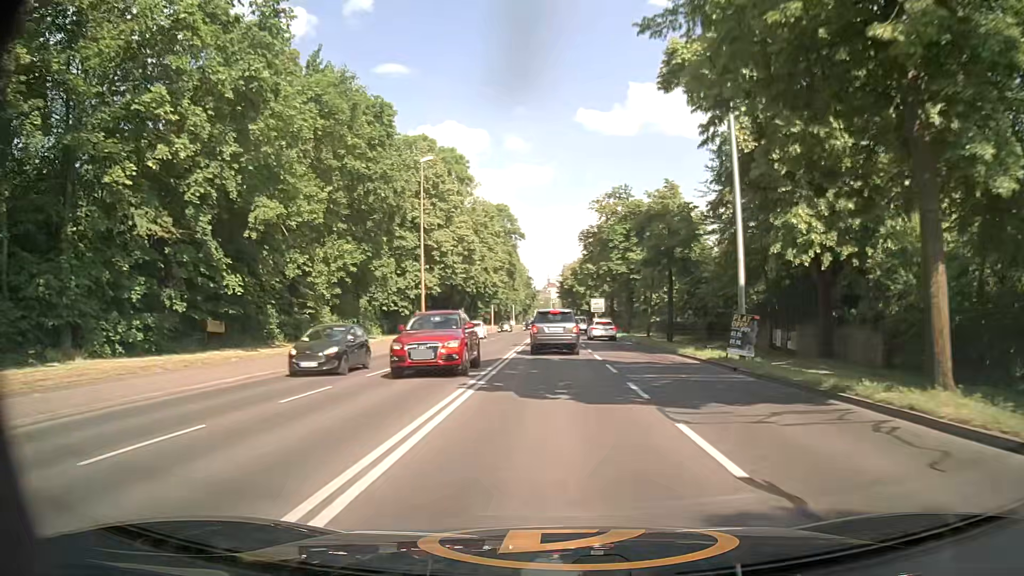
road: primary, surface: asphalt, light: Day
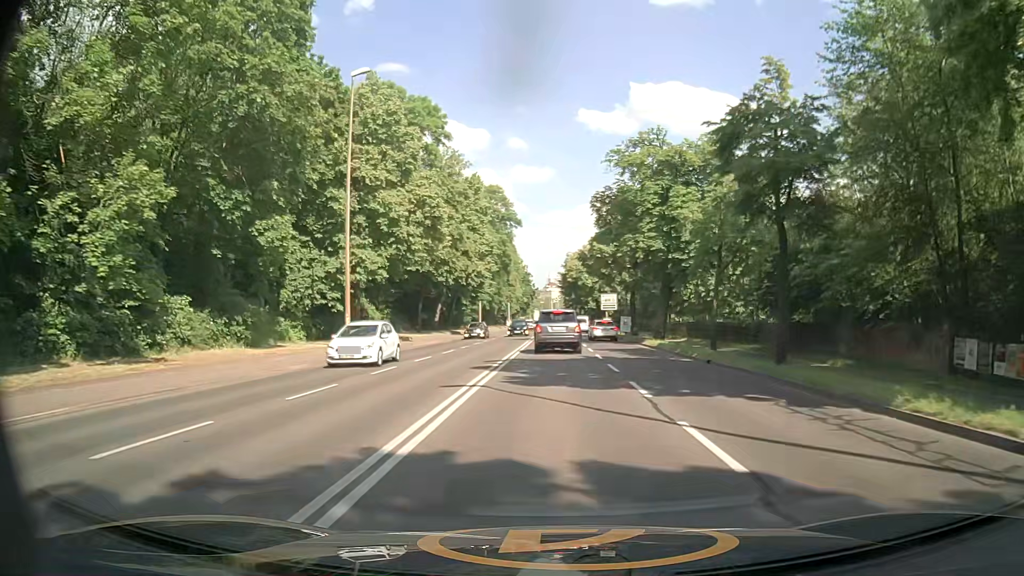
(-0.1, +17.7) m; 0°
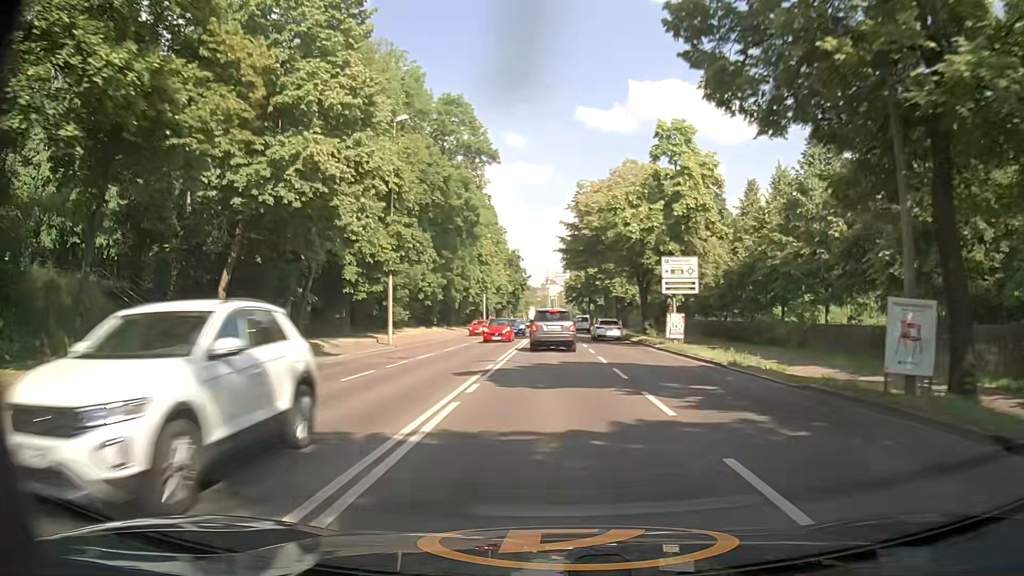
(+0.2, +44.3) m; +1°
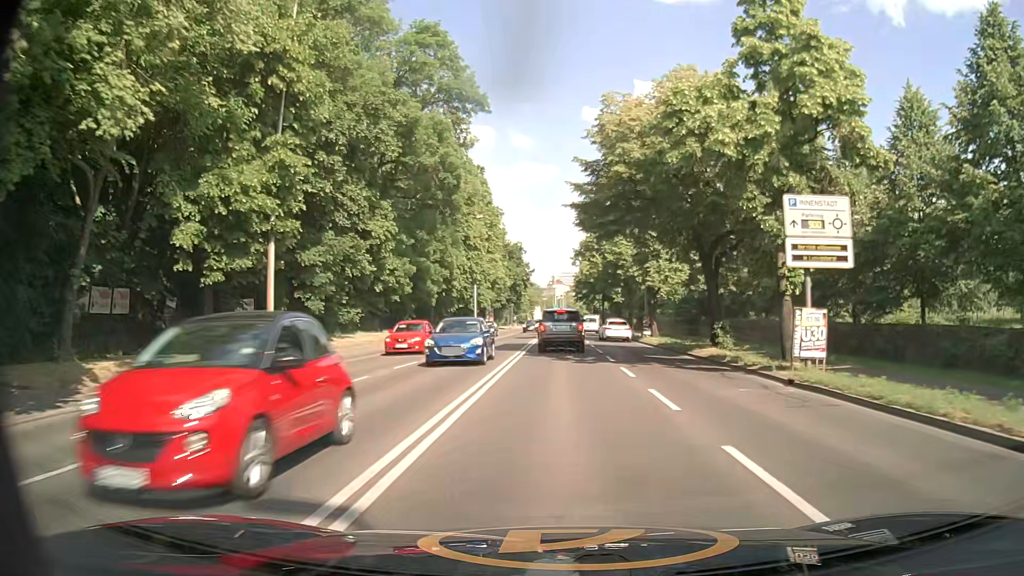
(-0.4, +17.1) m; -2°
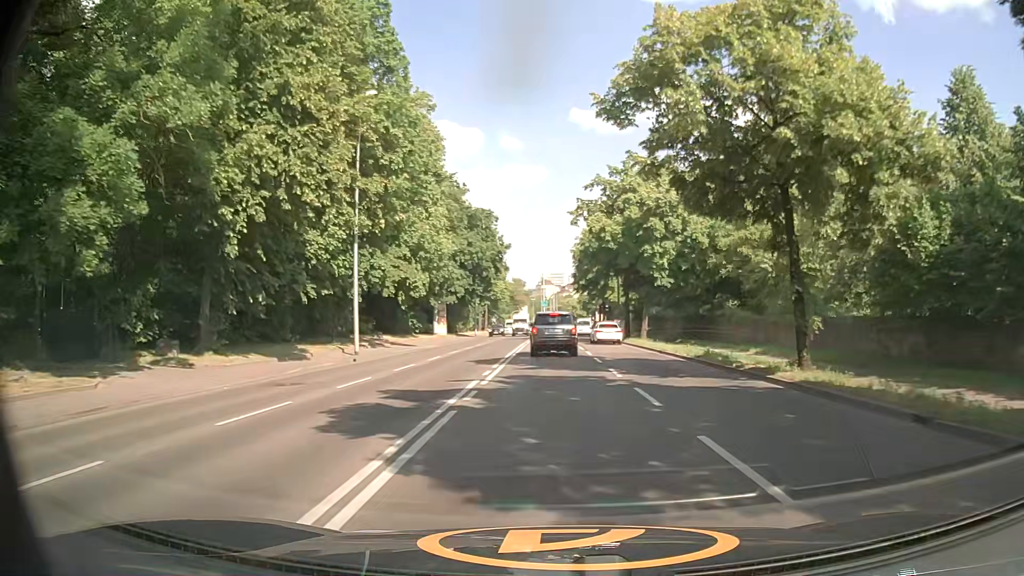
(+0.4, +41.0) m; 0°
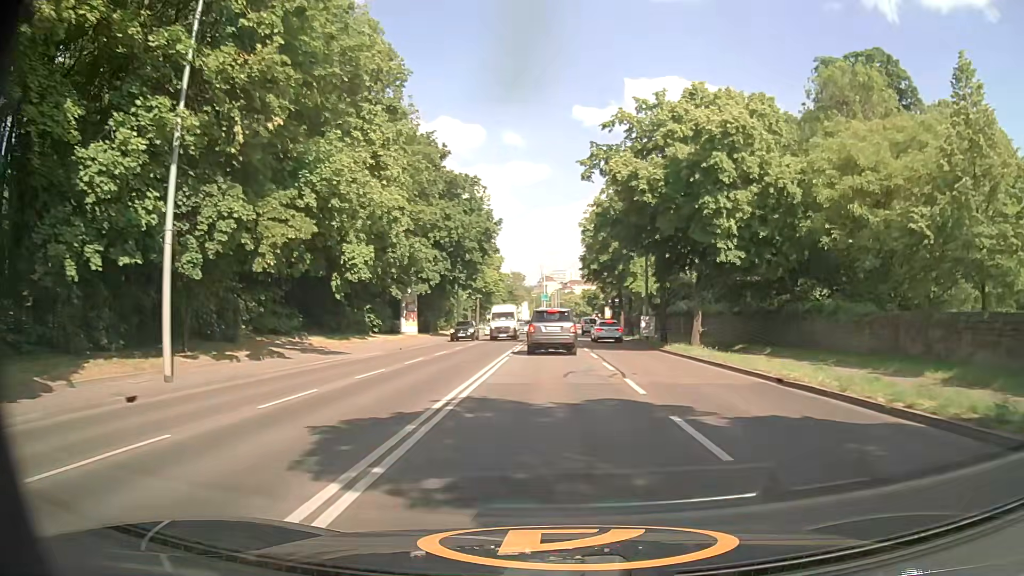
(+0.2, +16.4) m; +1°
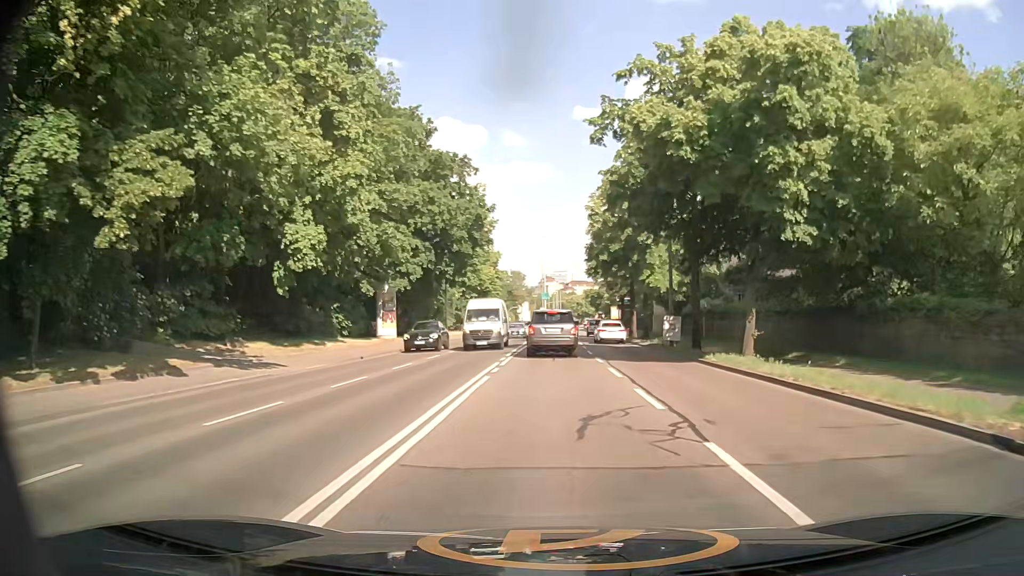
(0.0, +8.0) m; 0°
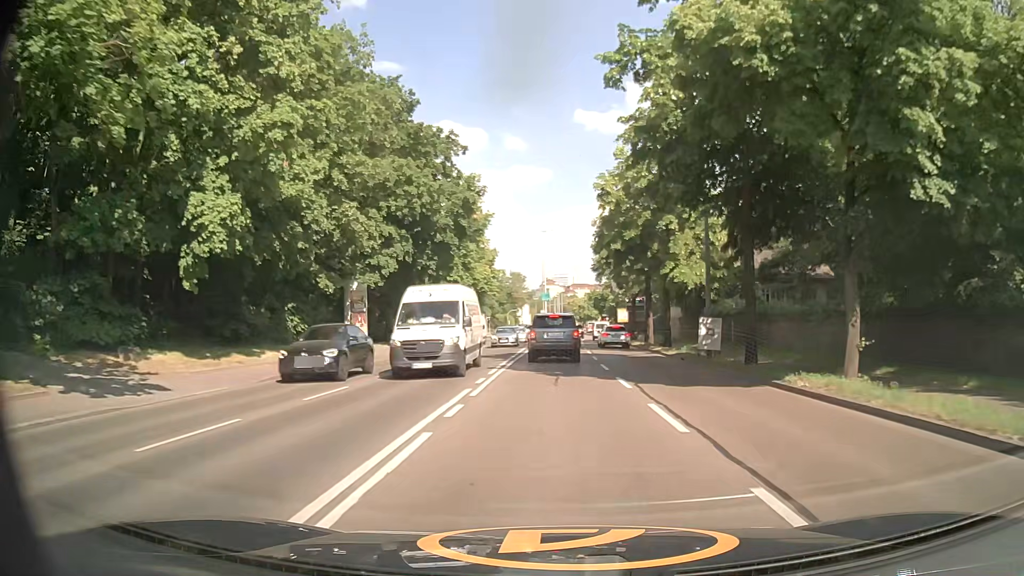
(0.0, +7.9) m; 0°
(0, +10) (0, +20) (0, +30) (0, +40) (+1, +50) (+1, +60) (+2, +70) (+3, +80) (+3, +90) (+4, +100) m
